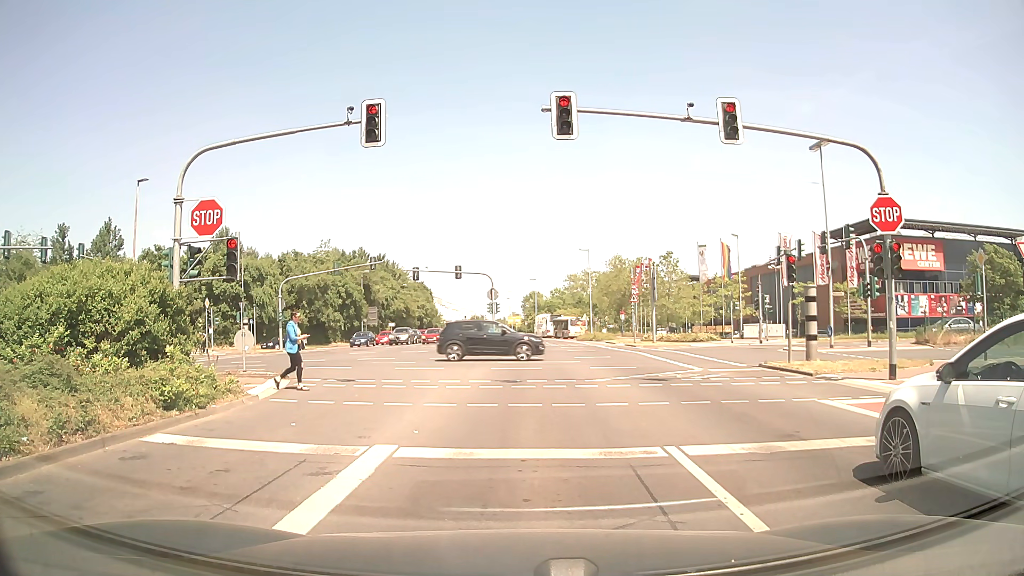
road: secondary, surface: asphalt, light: Day
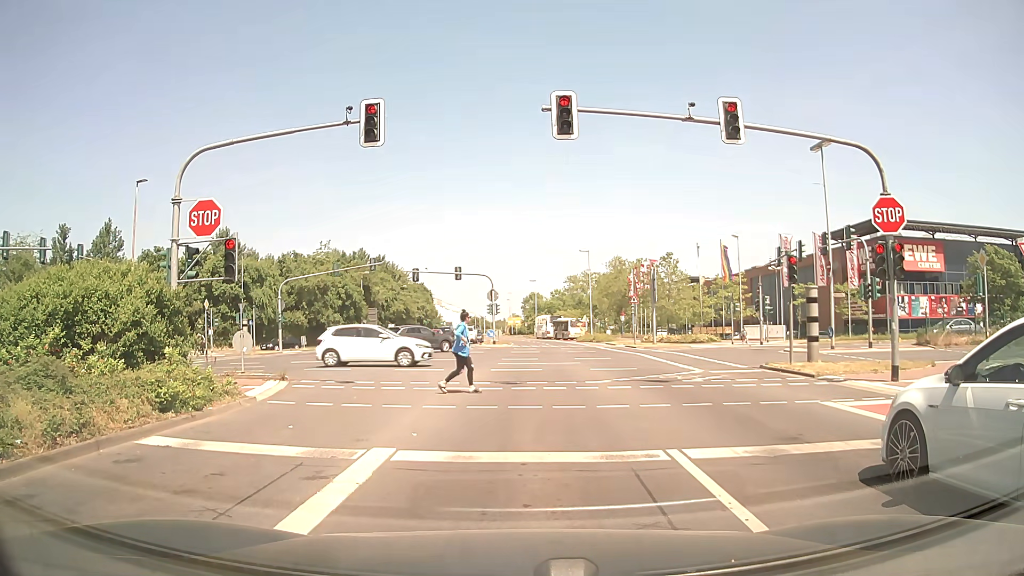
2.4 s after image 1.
(0.0, +0.1) m; 0°
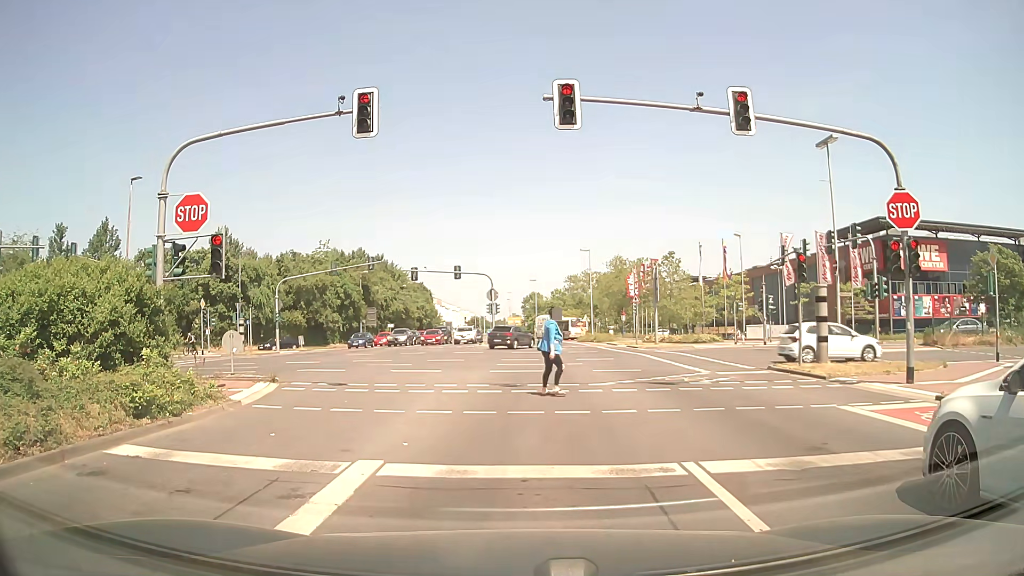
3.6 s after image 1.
(0.0, +0.7) m; 0°
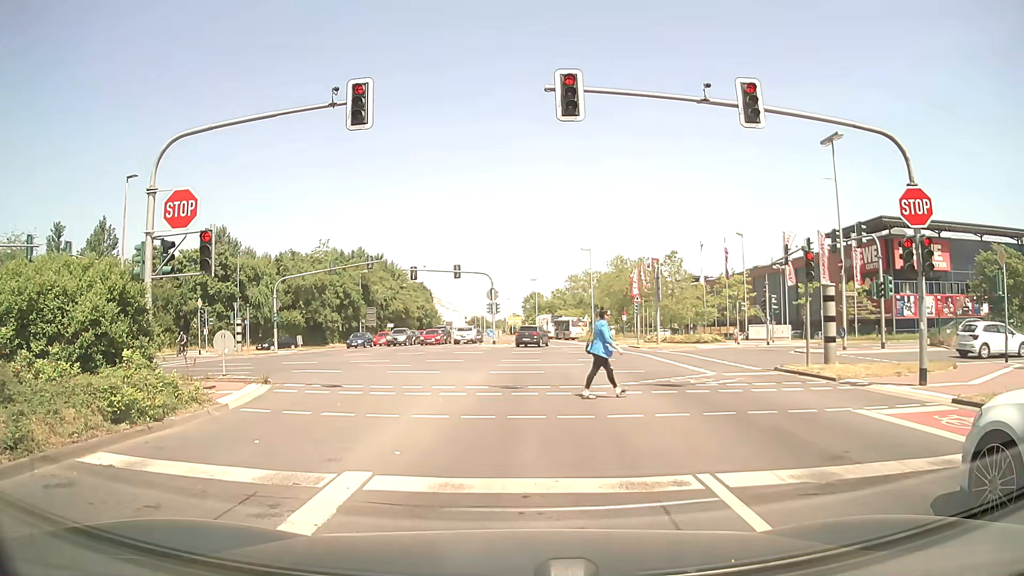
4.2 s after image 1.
(0.0, +0.6) m; 0°
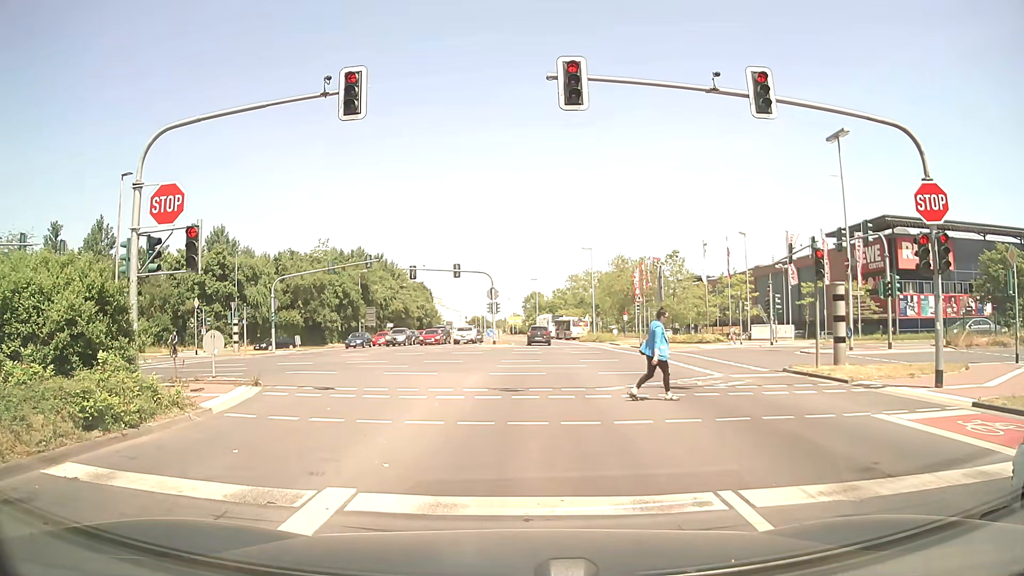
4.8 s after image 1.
(0.0, +0.7) m; 0°
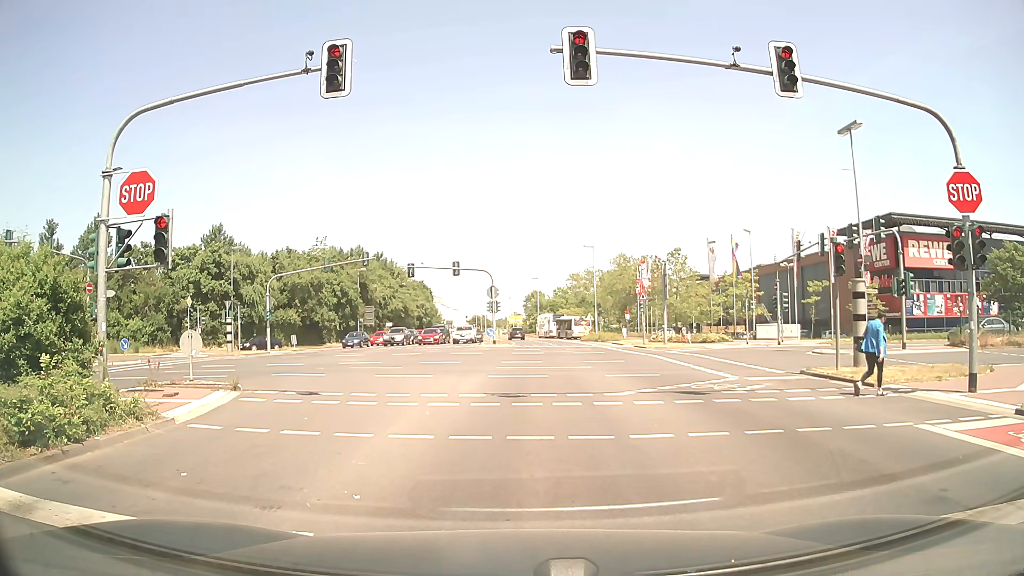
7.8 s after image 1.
(0.0, +1.3) m; 0°
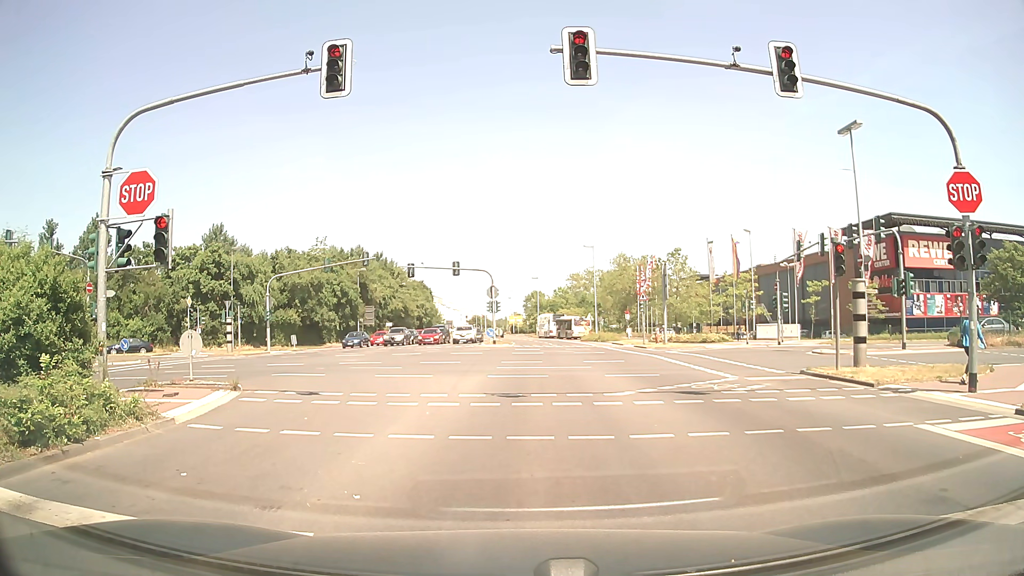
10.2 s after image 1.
(0.0, 0.0) m; 0°
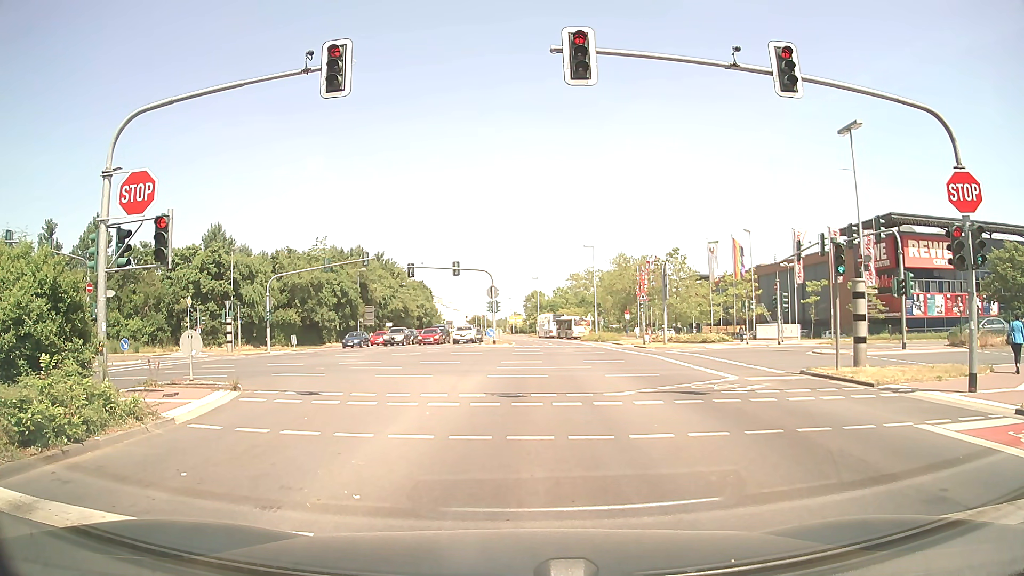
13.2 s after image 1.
(0.0, 0.0) m; 0°
